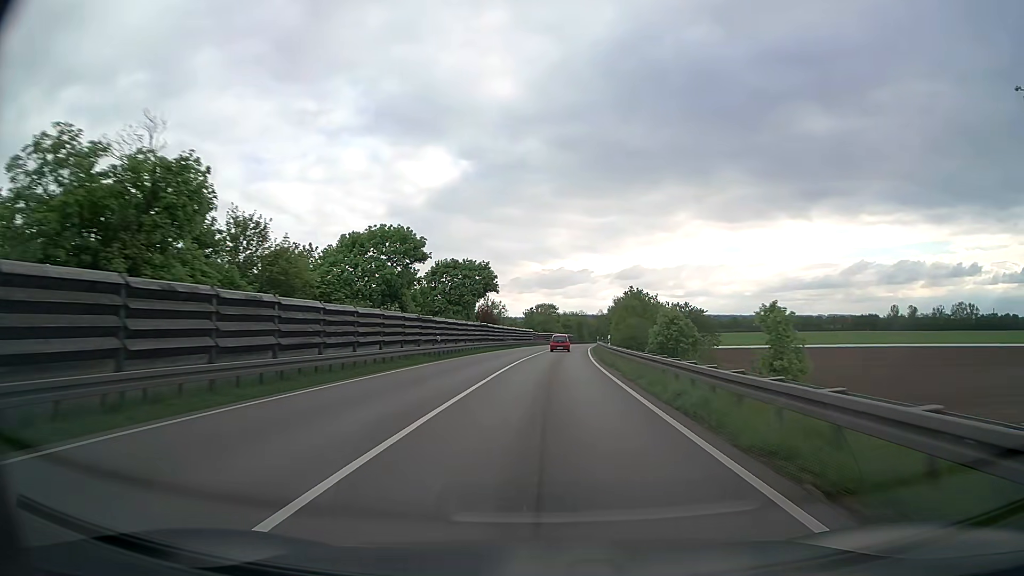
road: trunk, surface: asphalt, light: Day
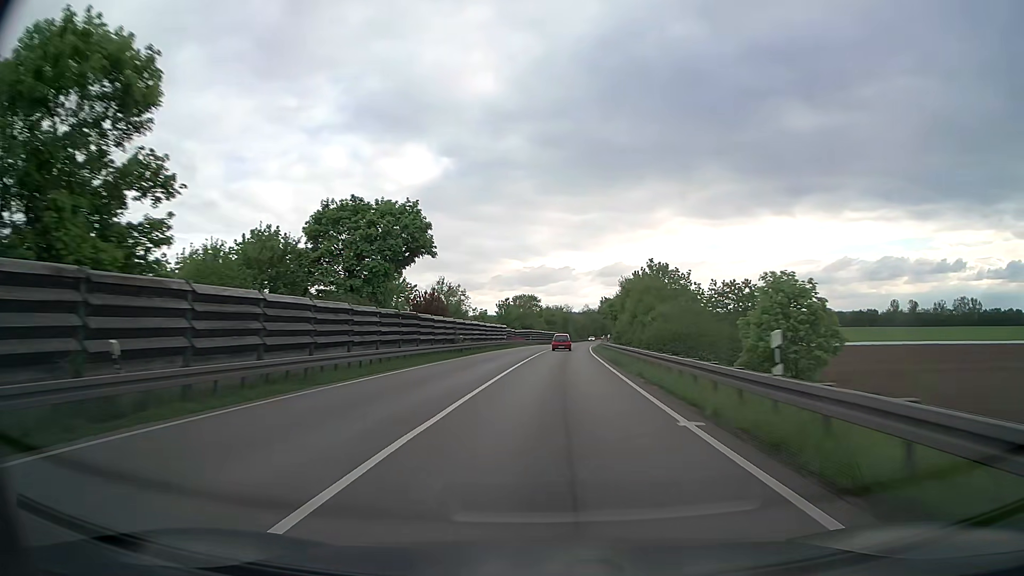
(+0.4, +29.5) m; +2°
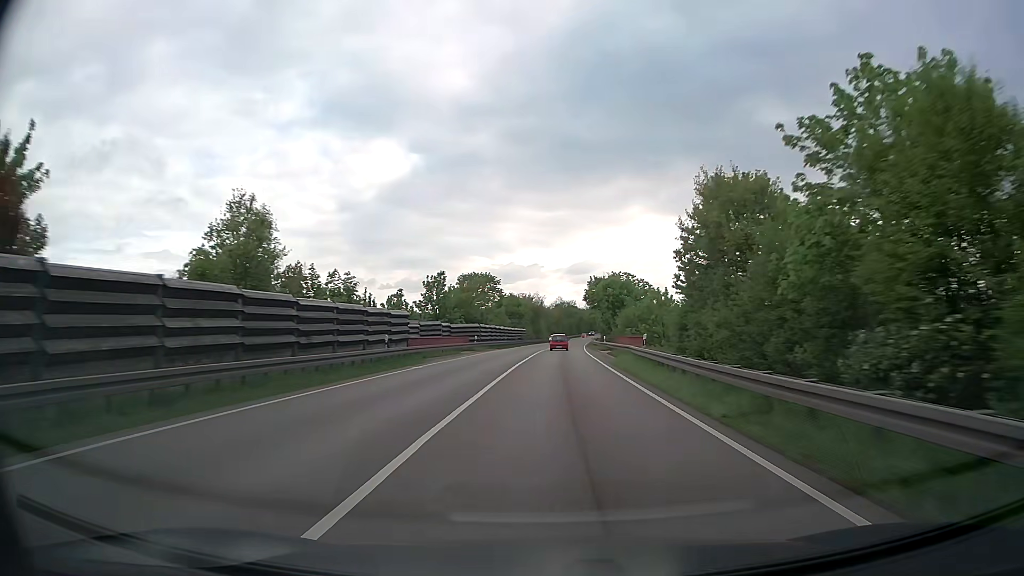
(+1.0, +45.2) m; +3°
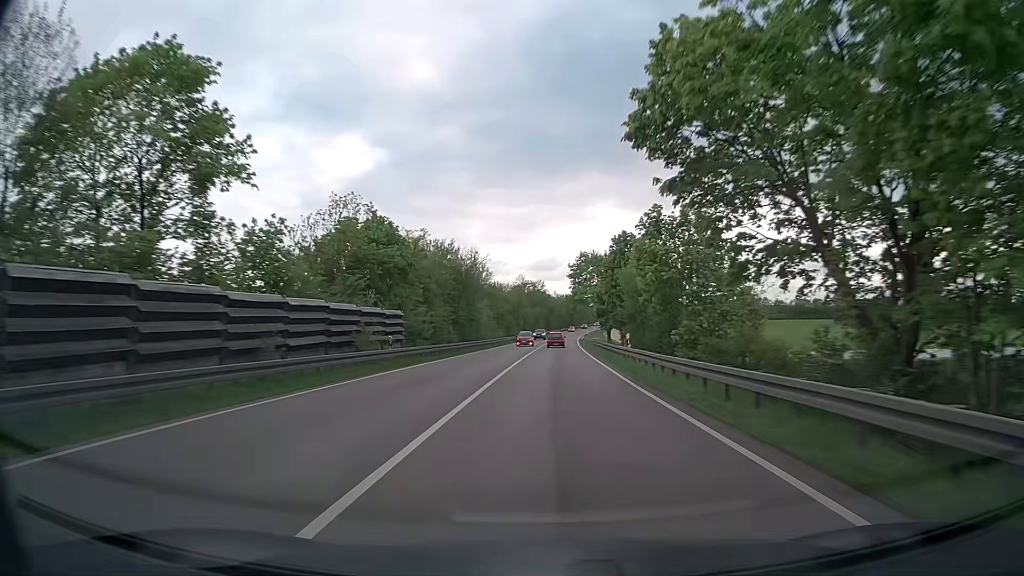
(+2.3, +77.8) m; +3°
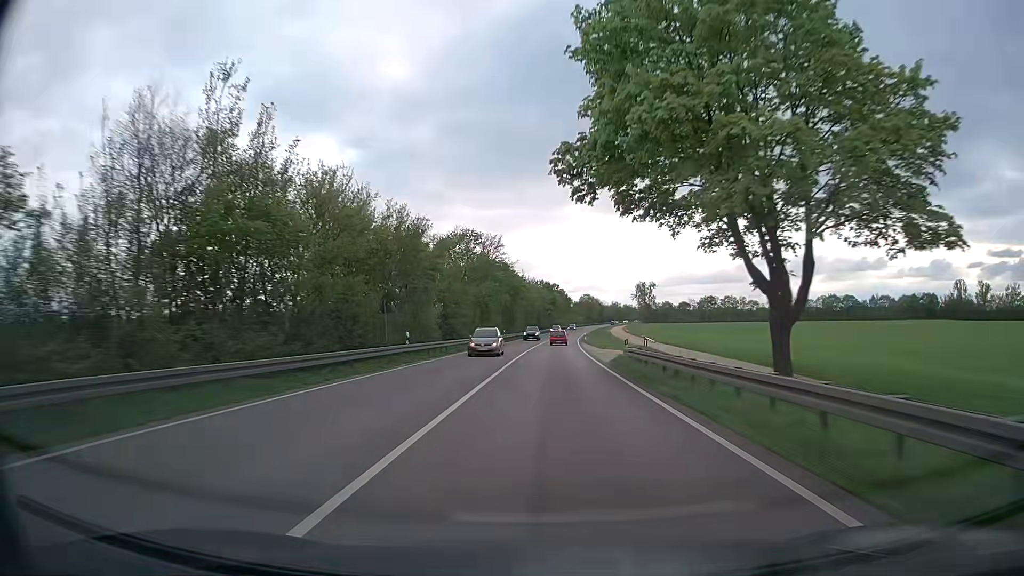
(+1.7, +79.4) m; +2°
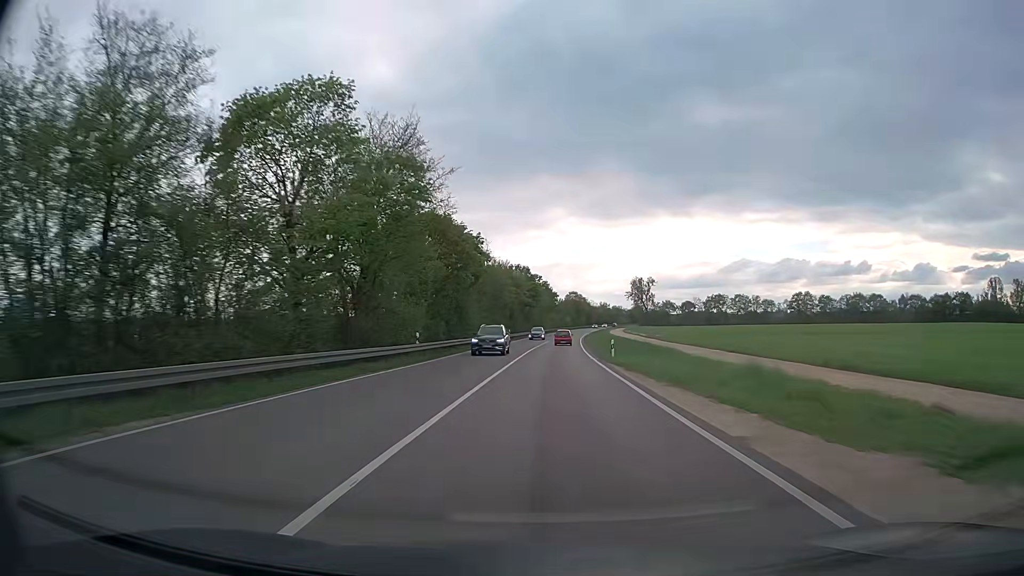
(+0.6, +47.7) m; +2°
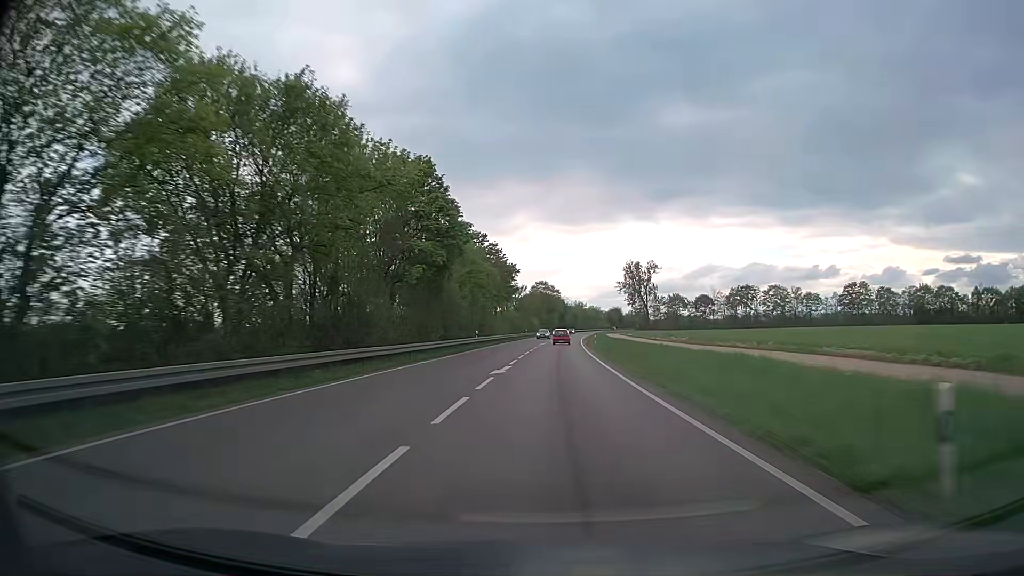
(+2.0, +79.6) m; +3°
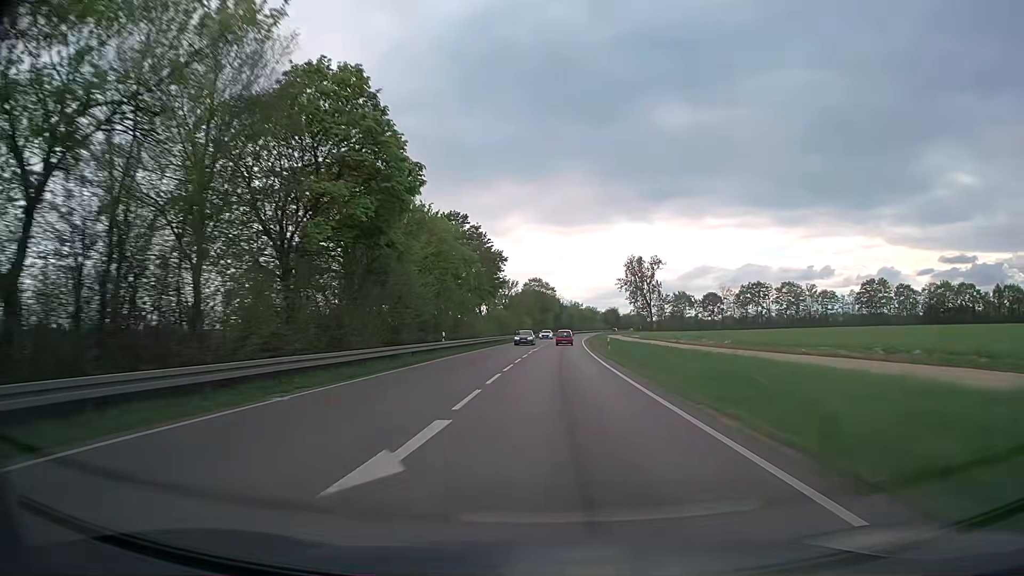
(+0.1, +15.9) m; 0°
(0, +10) (0, +20) (0, +30) (+1, +40) (+1, +50) (+1, +60) (+2, +70) (+2, +80) (+3, +90) (+4, +100) m
